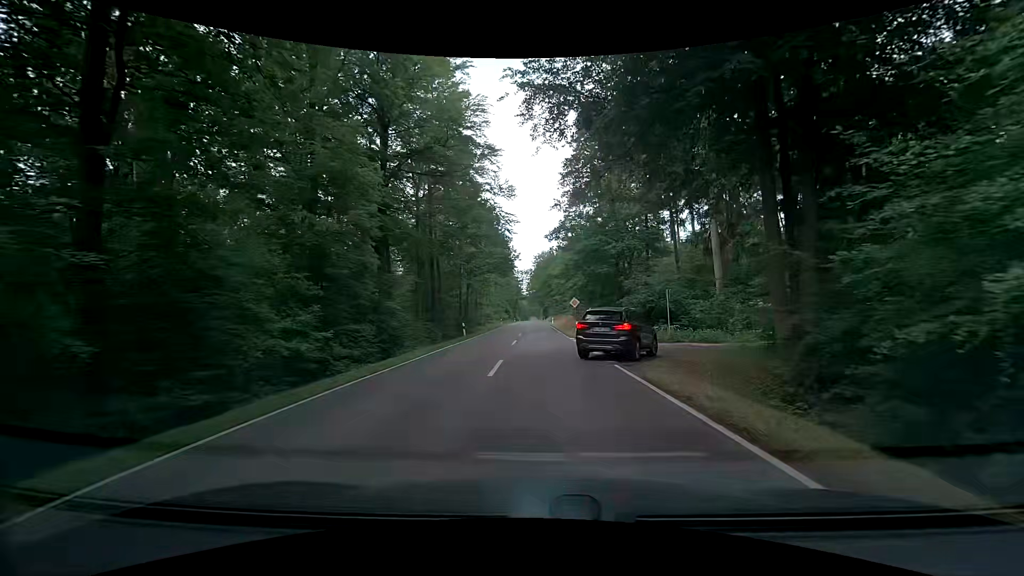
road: tertiary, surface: asphalt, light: Day
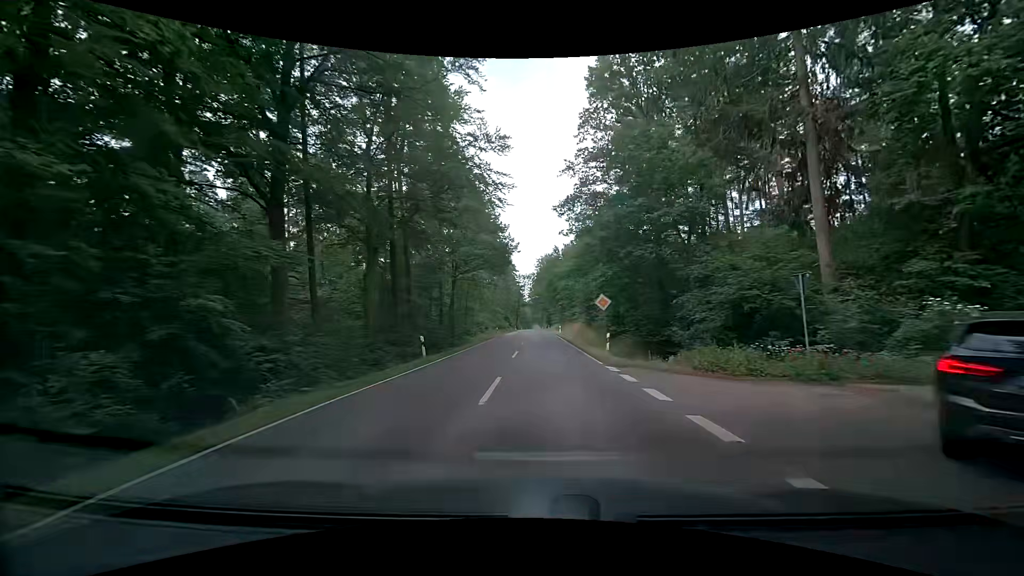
(-0.3, +15.2) m; -2°
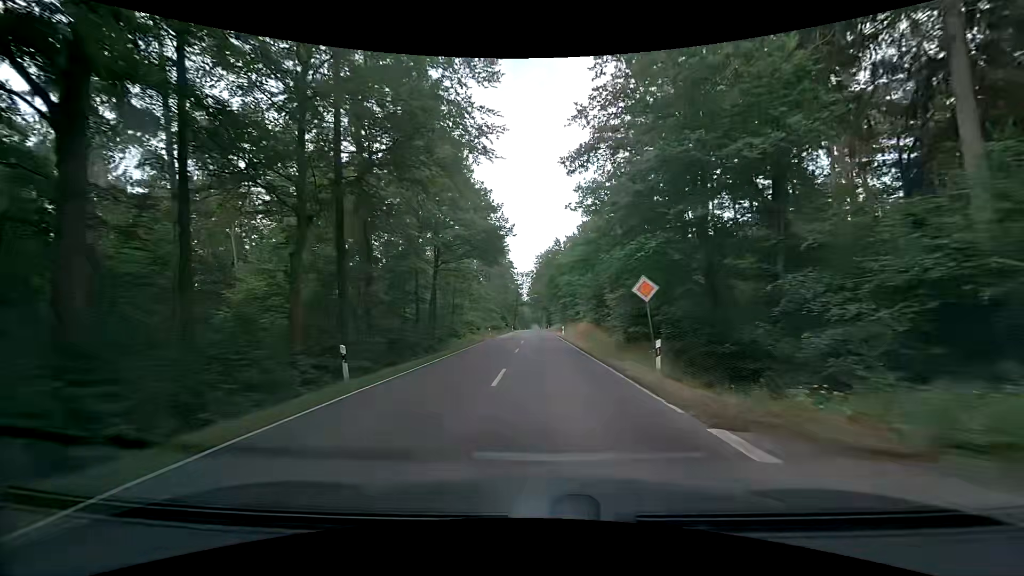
(+0.1, +9.7) m; +1°
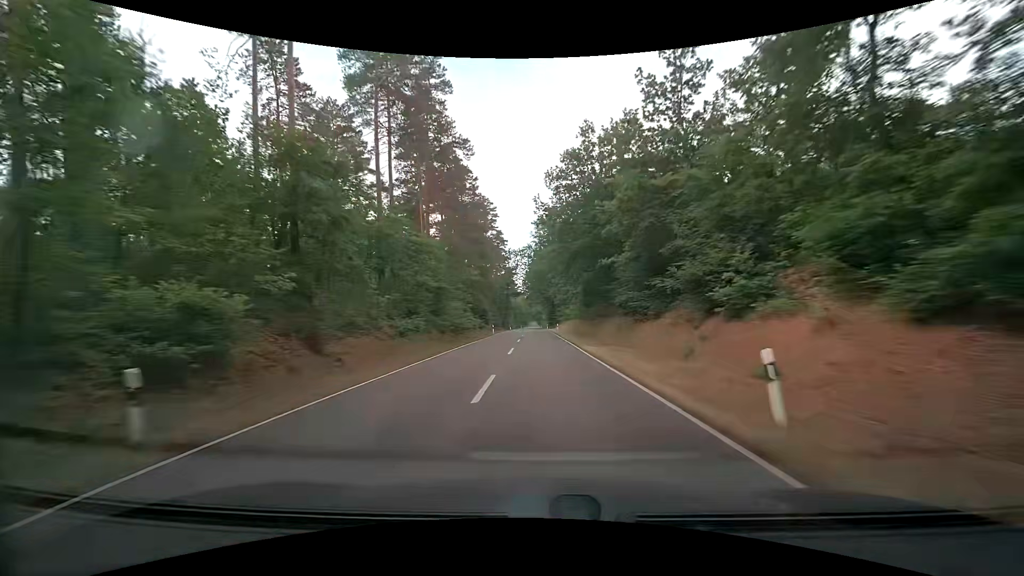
(0.0, +51.6) m; +1°
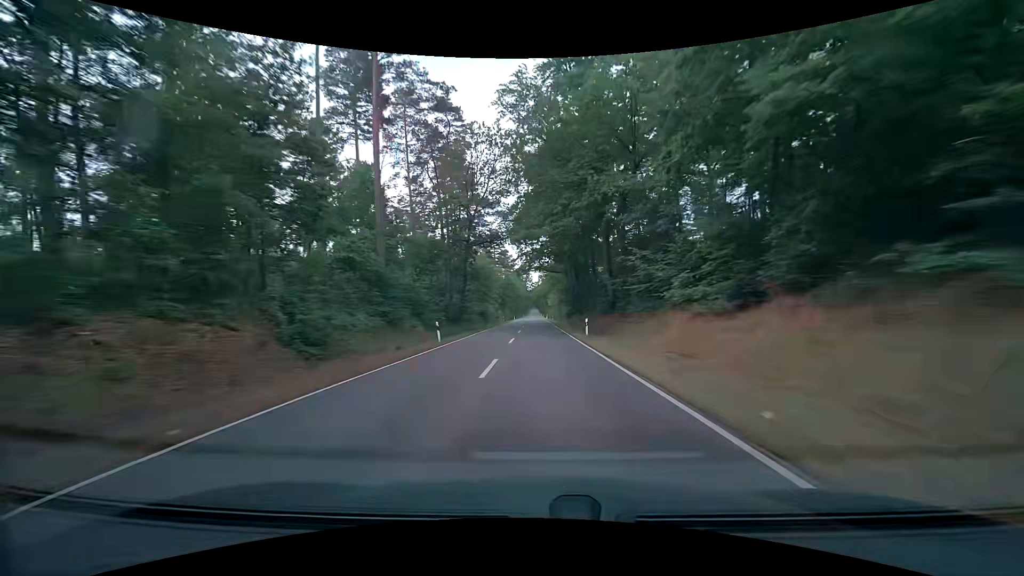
(-1.0, +81.7) m; -1°
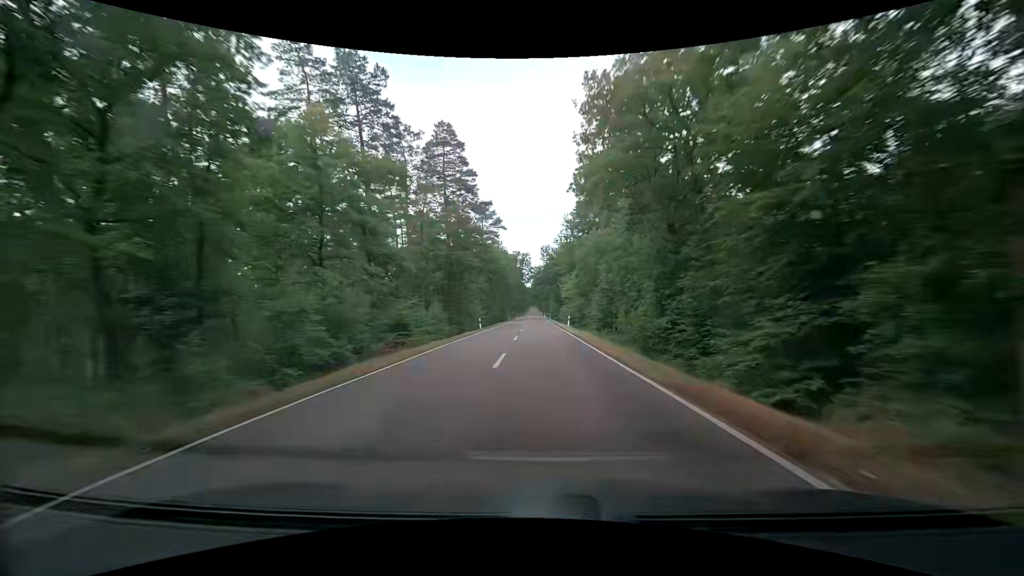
(-0.8, +81.7) m; -1°
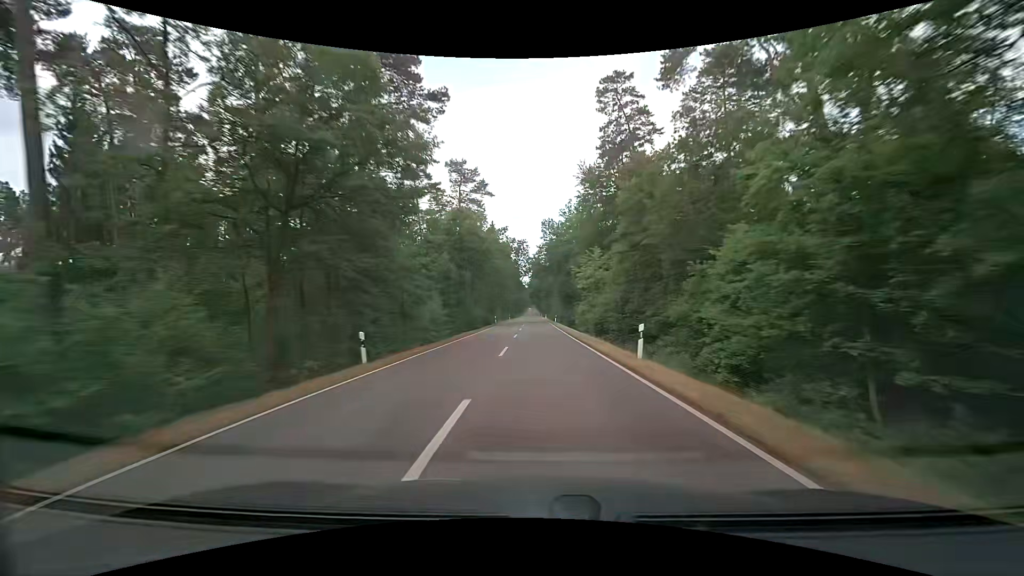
(+0.4, +32.3) m; 0°
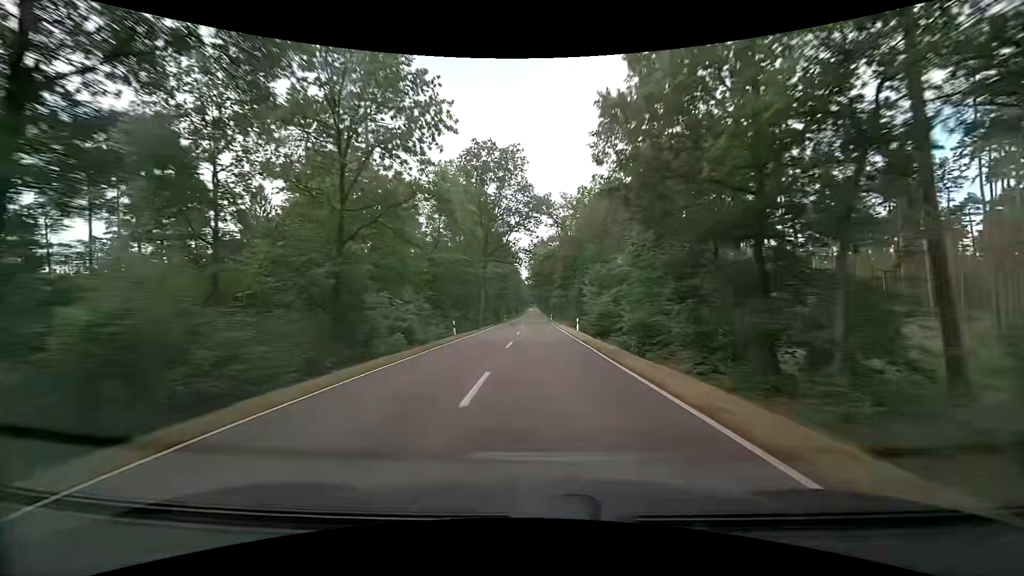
(+0.2, +80.0) m; 0°
(0, +10) (0, +20) (0, +30) (0, +40) (0, +50) (0, +60) (0, +70) (0, +80) (0, +90) (0, +100) m
